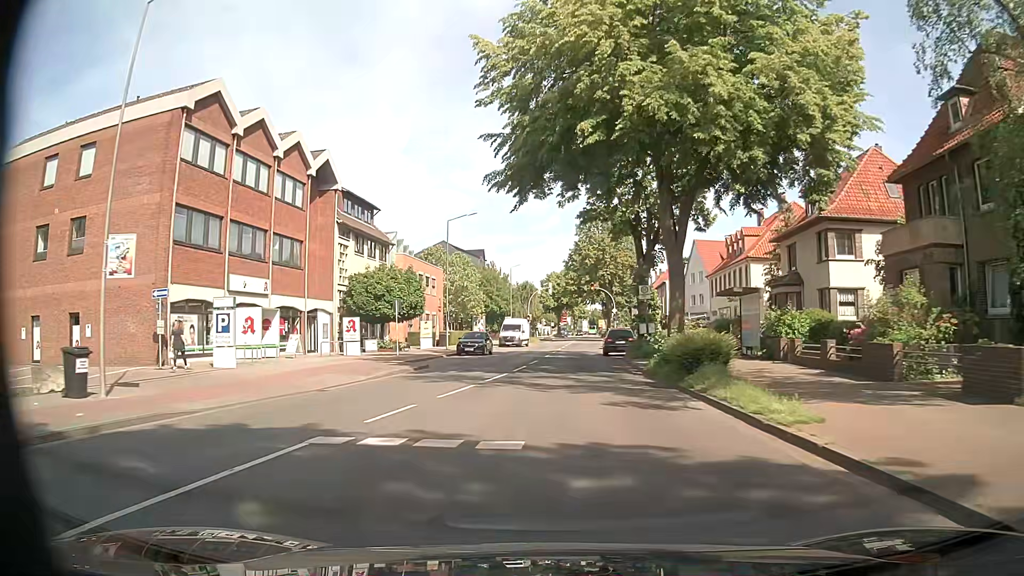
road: secondary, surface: asphalt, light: Day
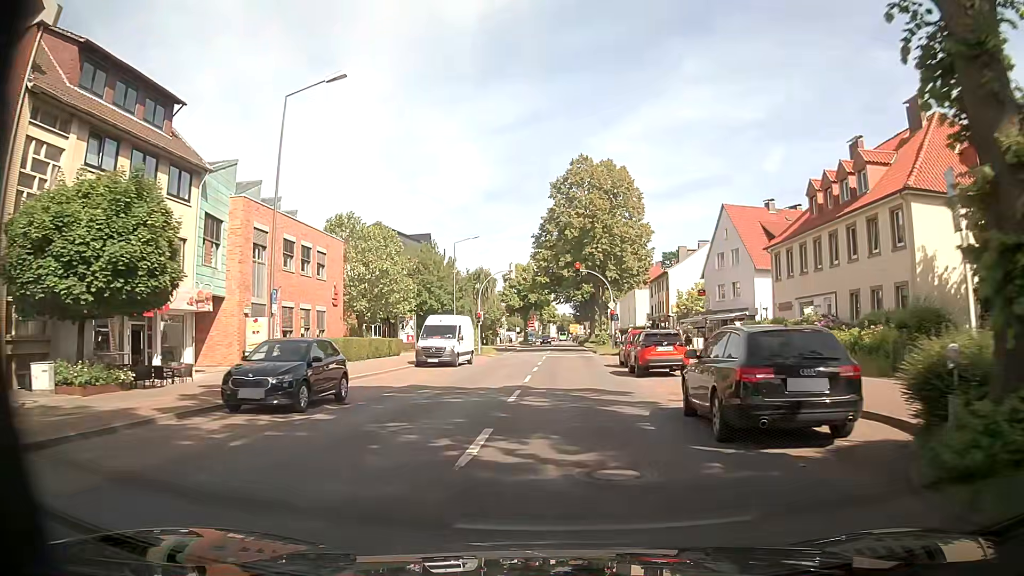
(+0.5, +27.4) m; +3°
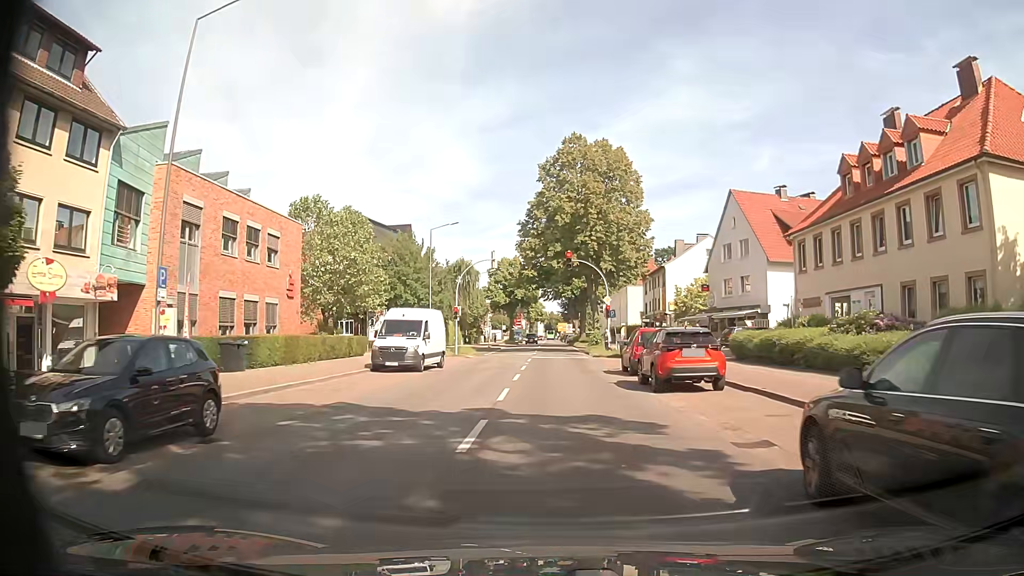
(0.0, +6.0) m; +1°
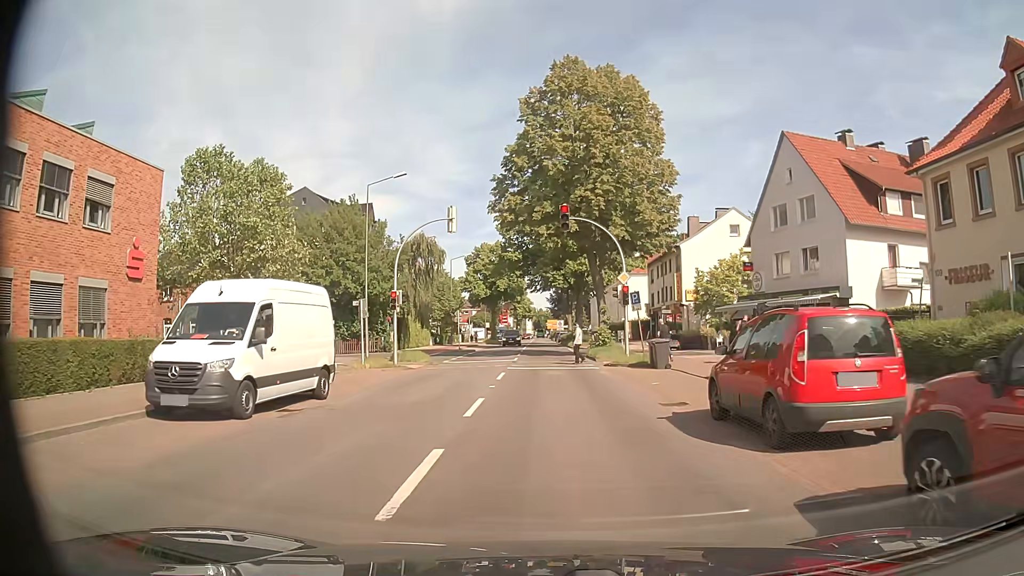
(+0.2, +15.0) m; +2°
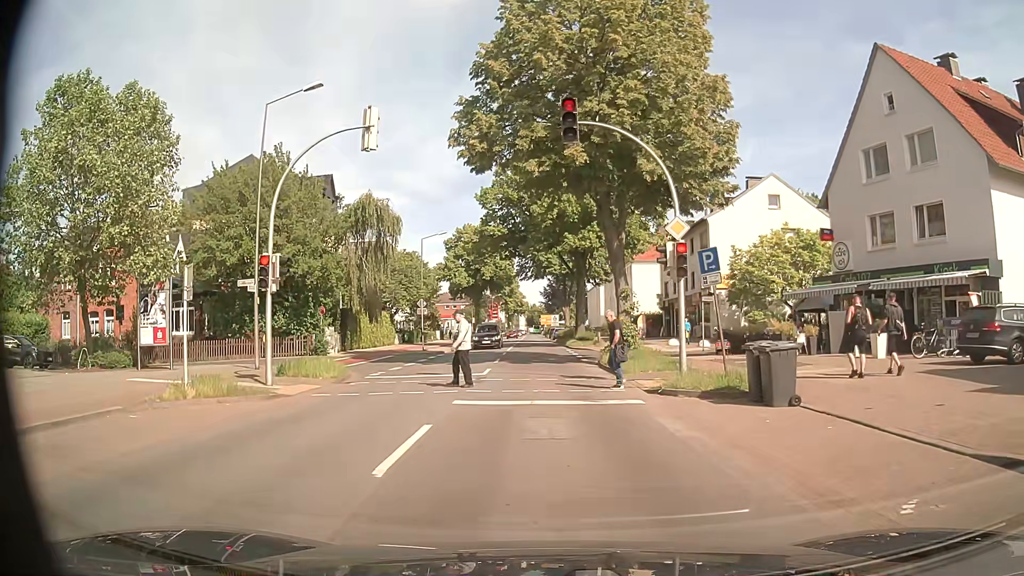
(-0.1, +12.9) m; 0°
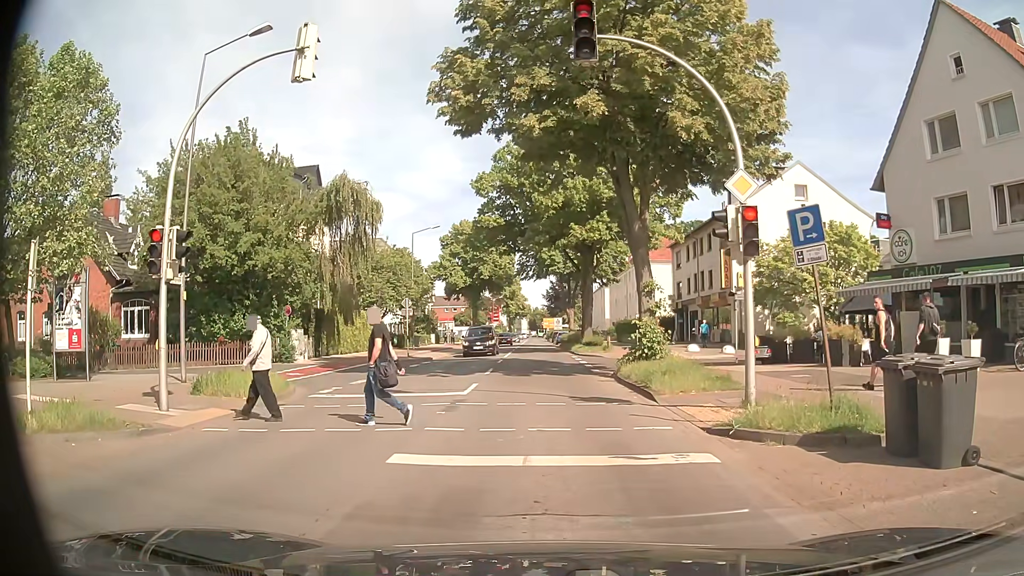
(0.0, +4.9) m; +2°
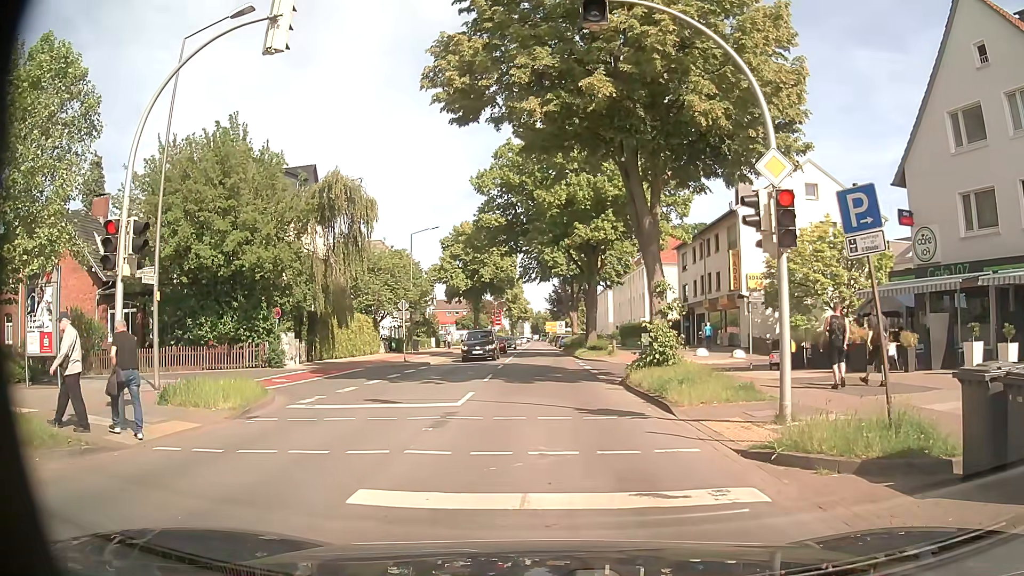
(0.0, +1.5) m; 0°
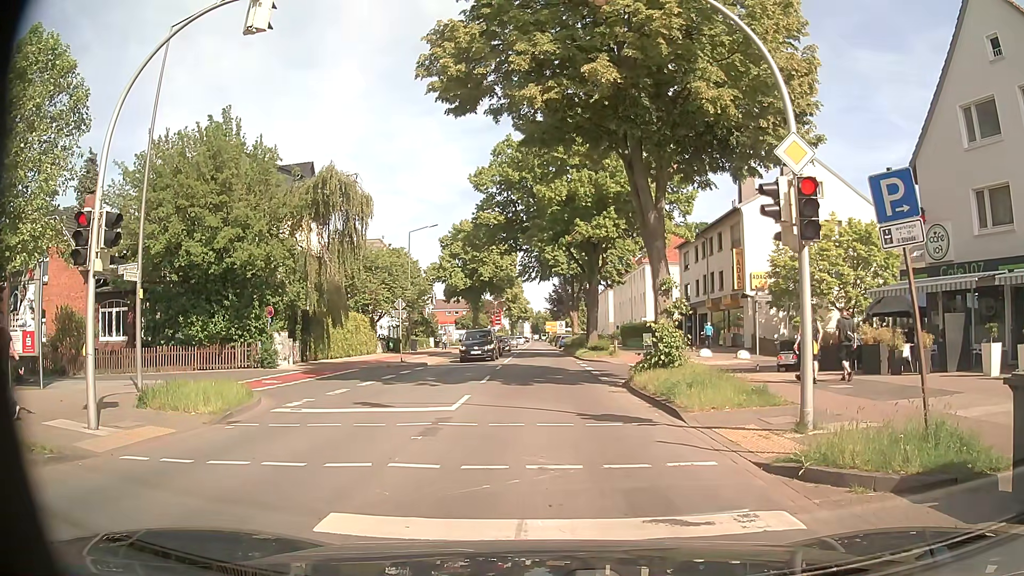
(0.0, +0.8) m; 0°
(0, +10) (-1, +20) (-1, +30) (-2, +40) (-2, +50) (-3, +60) (-3, +70) (-4, +80) (-4, +90) (-5, +100) m
